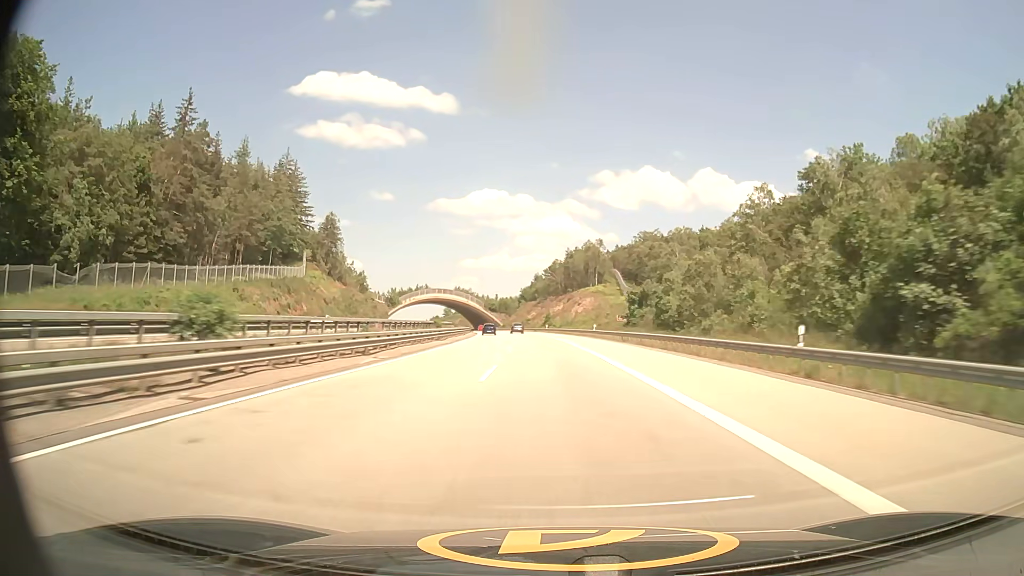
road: motorway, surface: asphalt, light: Day
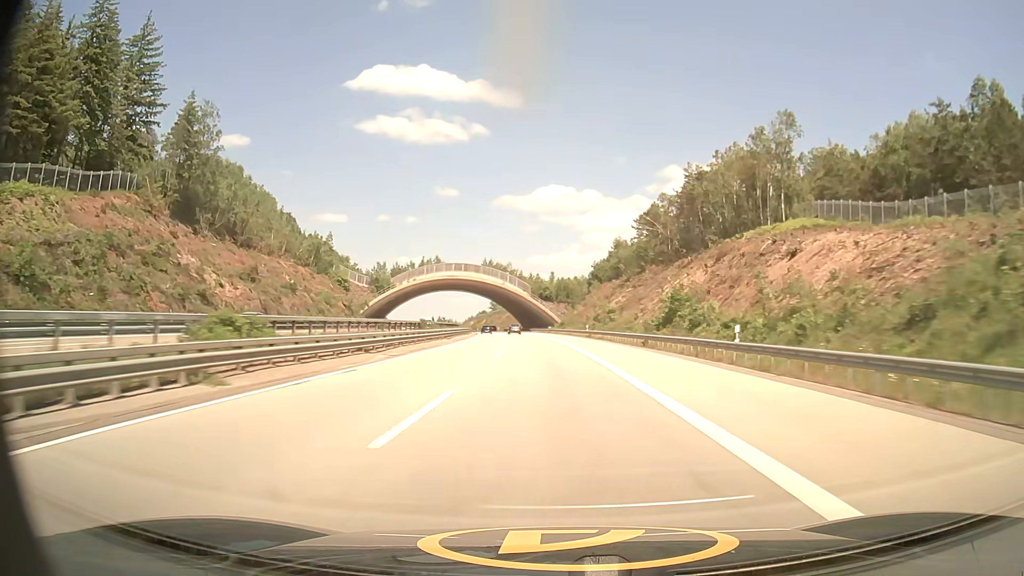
(-4.8, +97.6) m; -6°
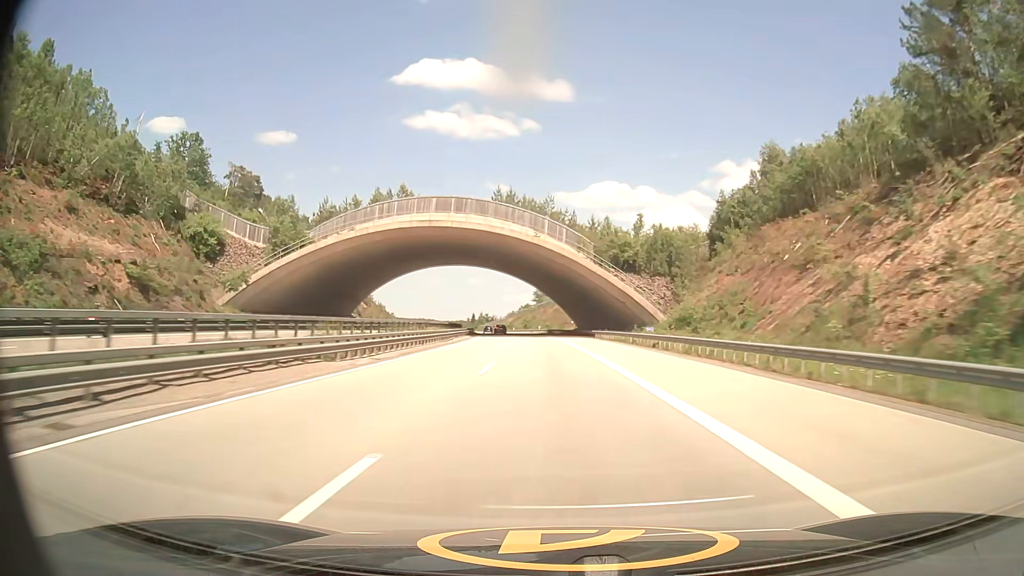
(-3.4, +78.7) m; -5°
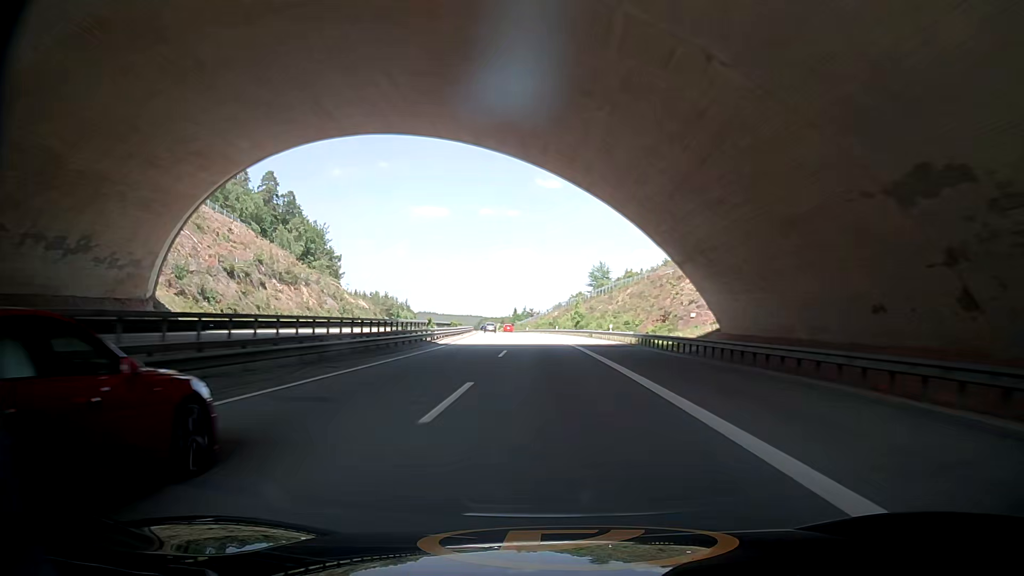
(-3.0, +80.3) m; -5°
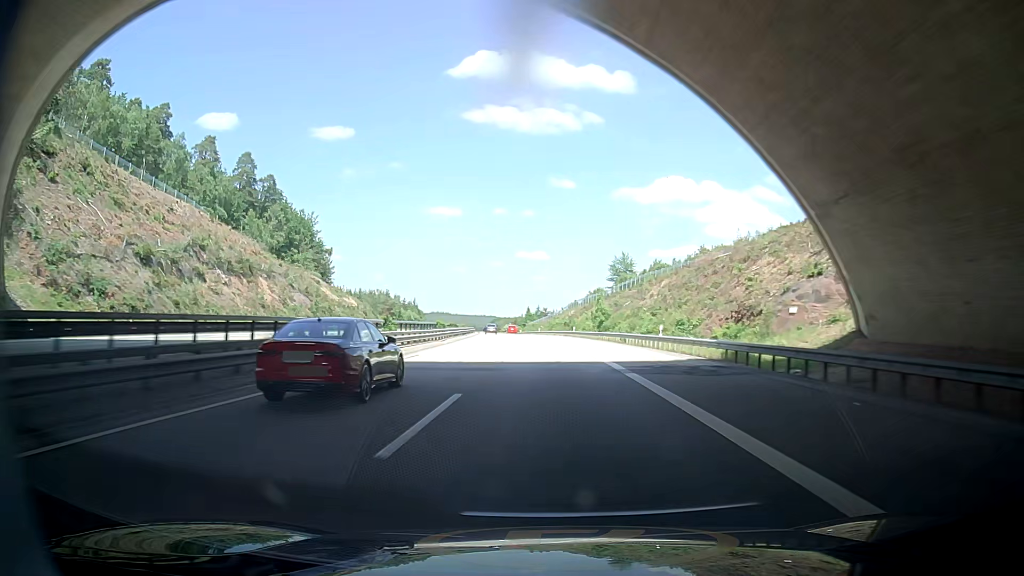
(-0.1, +20.4) m; 0°
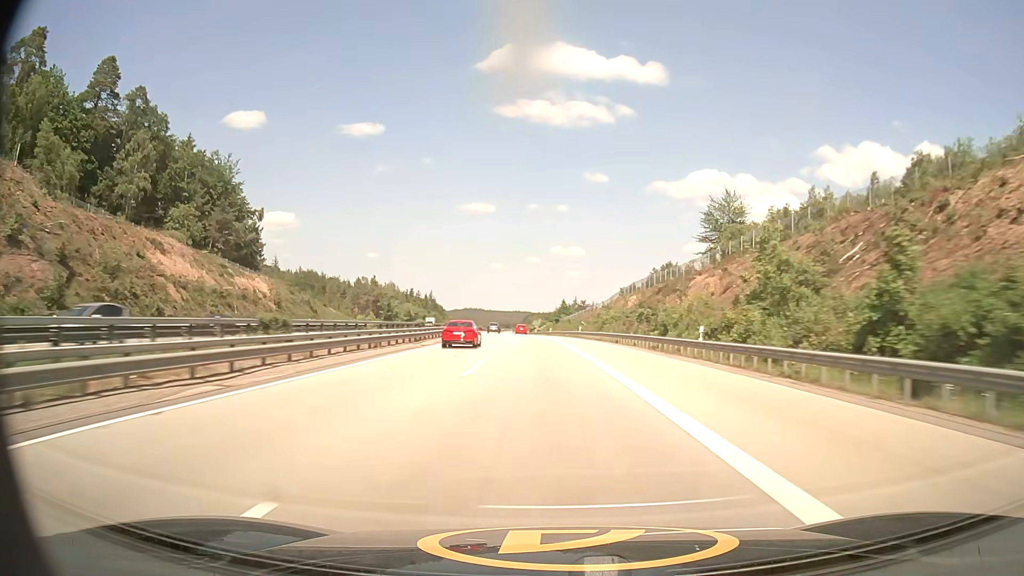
(-1.8, +61.8) m; -4°
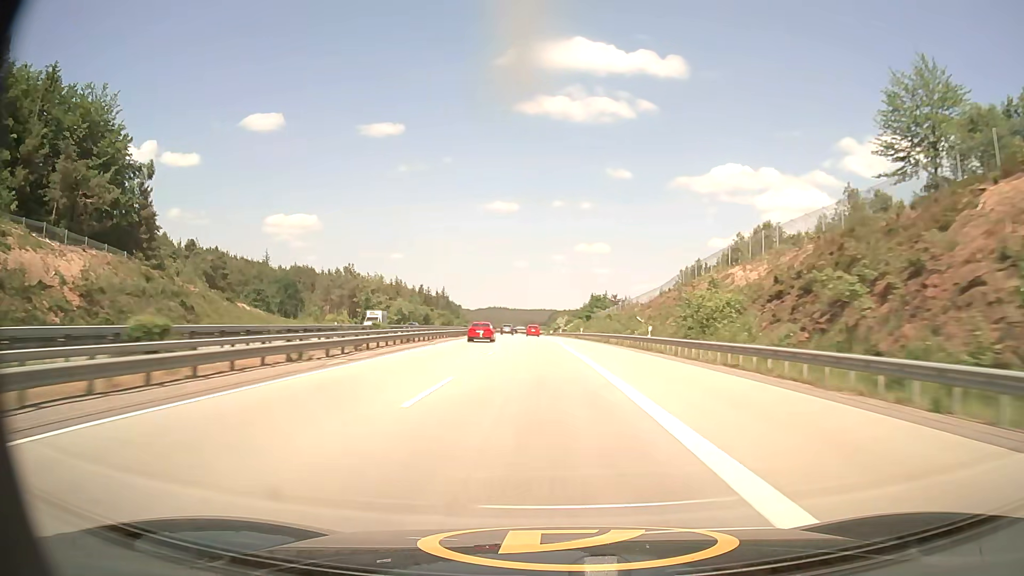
(-0.7, +41.7) m; -2°
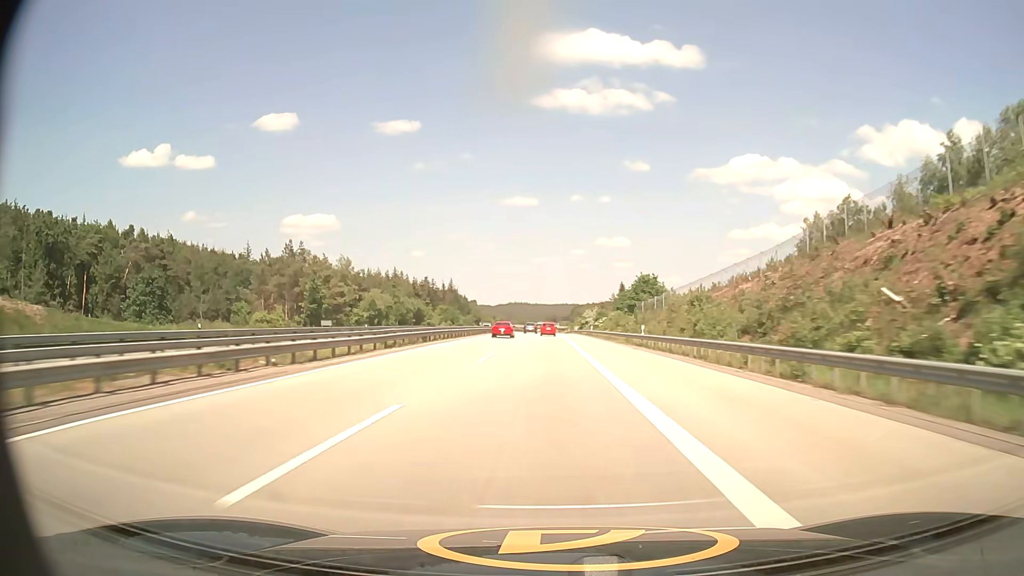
(-0.8, +41.8) m; -2°
(0, +10) (0, +20) (0, +30) (0, +40) (0, +50) (-1, +60) (-1, +70) (-1, +80) (-1, +90) (-1, +100) m
